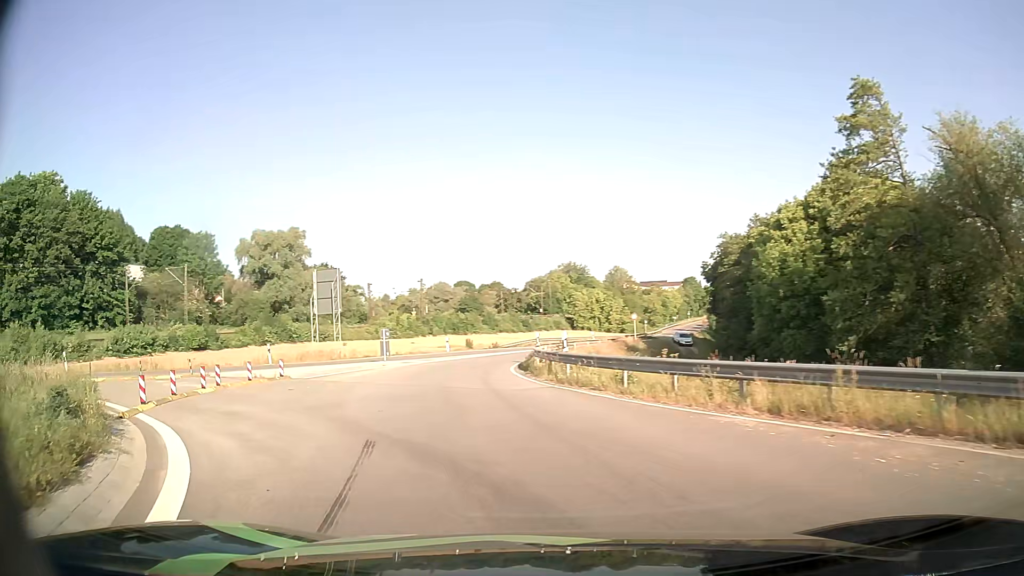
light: Day
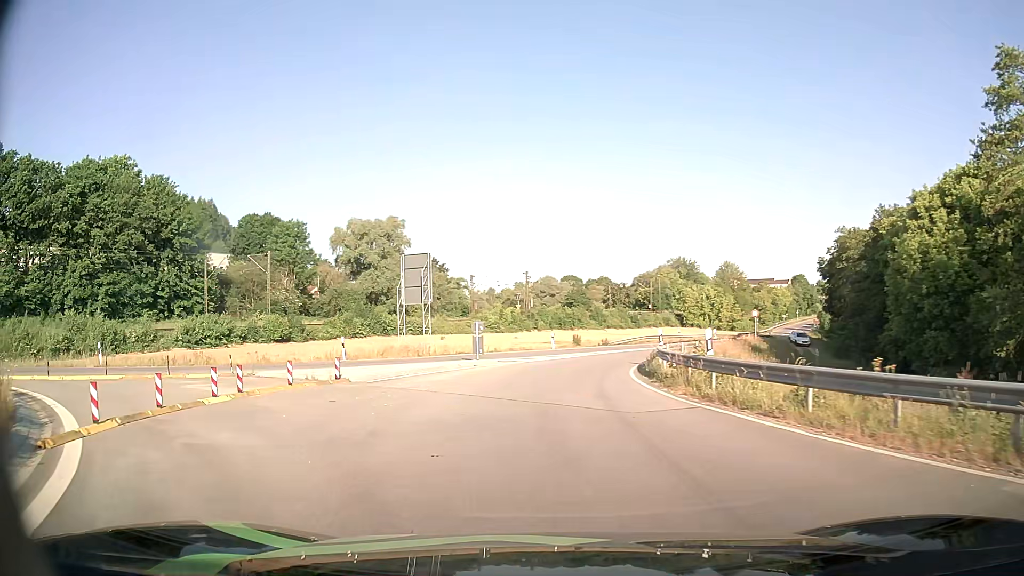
(-0.4, +4.9) m; -10°
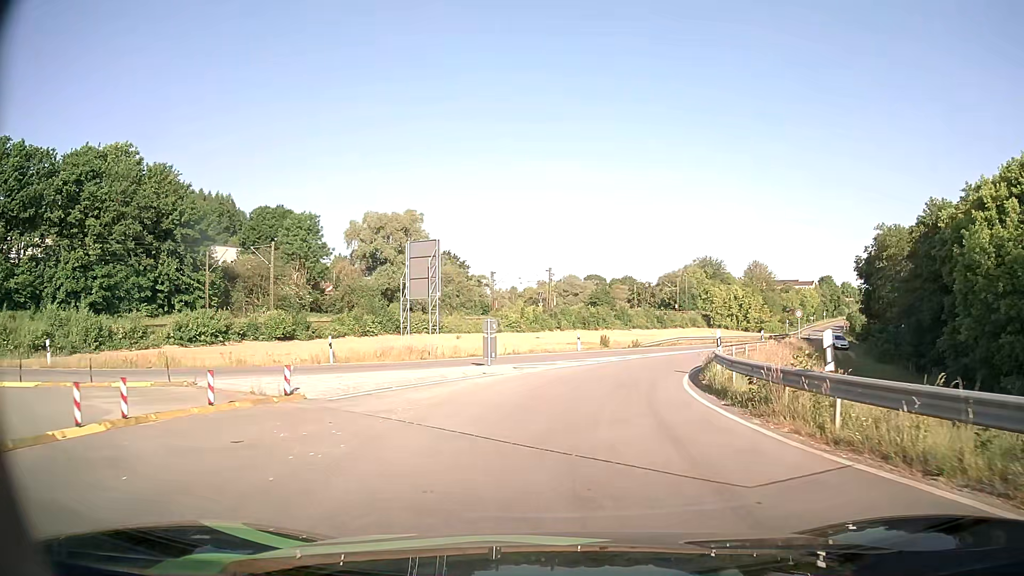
(-0.1, +5.1) m; -1°
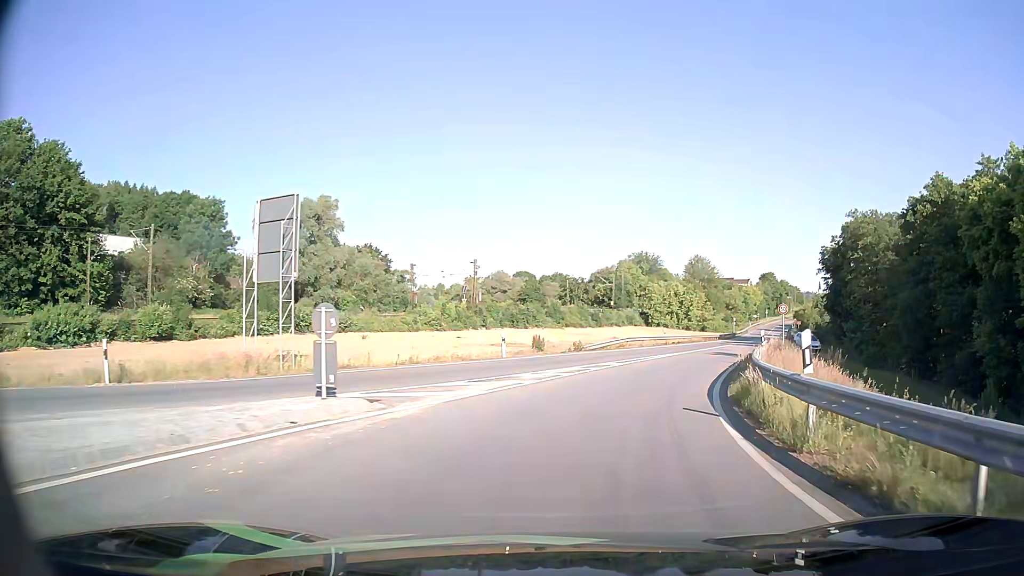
(+0.3, +10.9) m; +5°
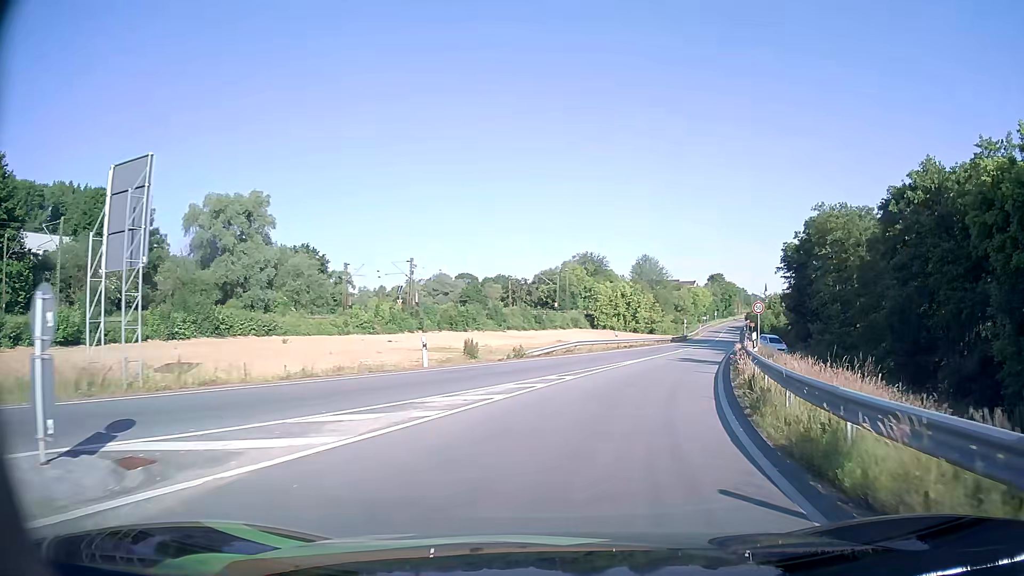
(+0.3, +5.9) m; +5°
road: primary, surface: asphalt
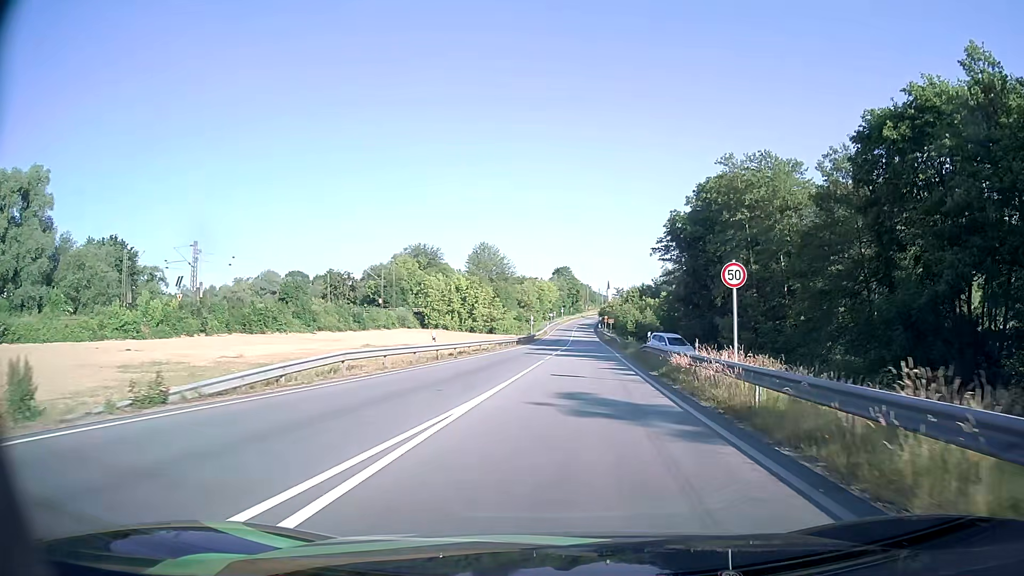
(+2.7, +20.2) m; +14°
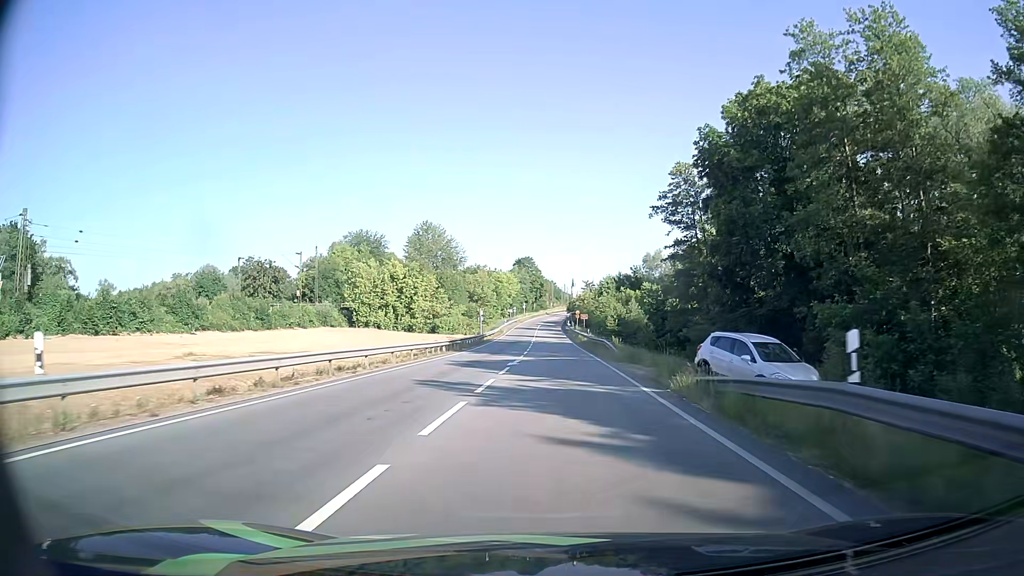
(+0.9, +24.6) m; +3°
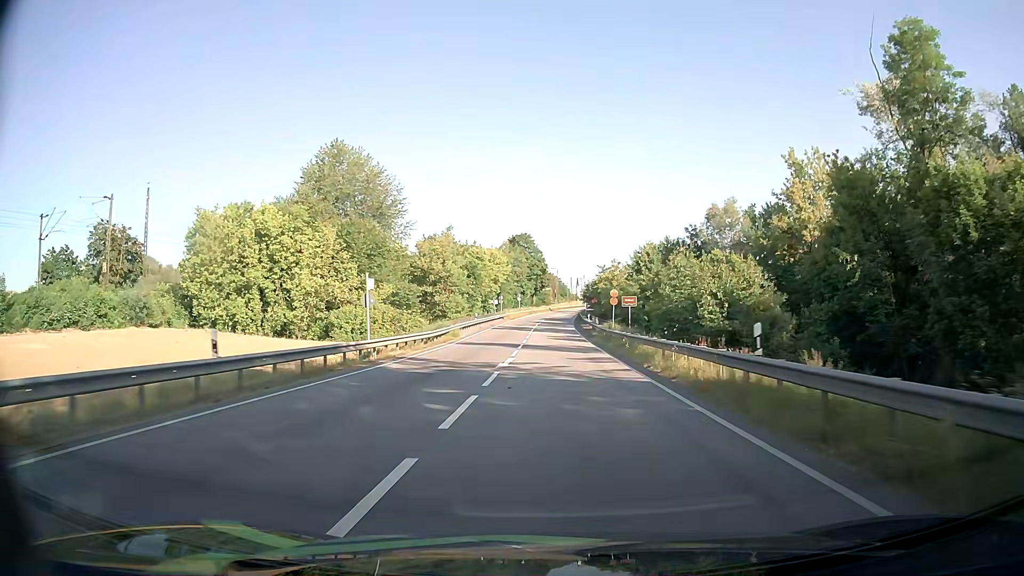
(0.0, +48.5) m; 0°
(0, +10) (0, +20) (0, +30) (0, +40) (0, +50) (0, +60) (0, +70) (0, +80) (+1, +90) (+1, +100) m
